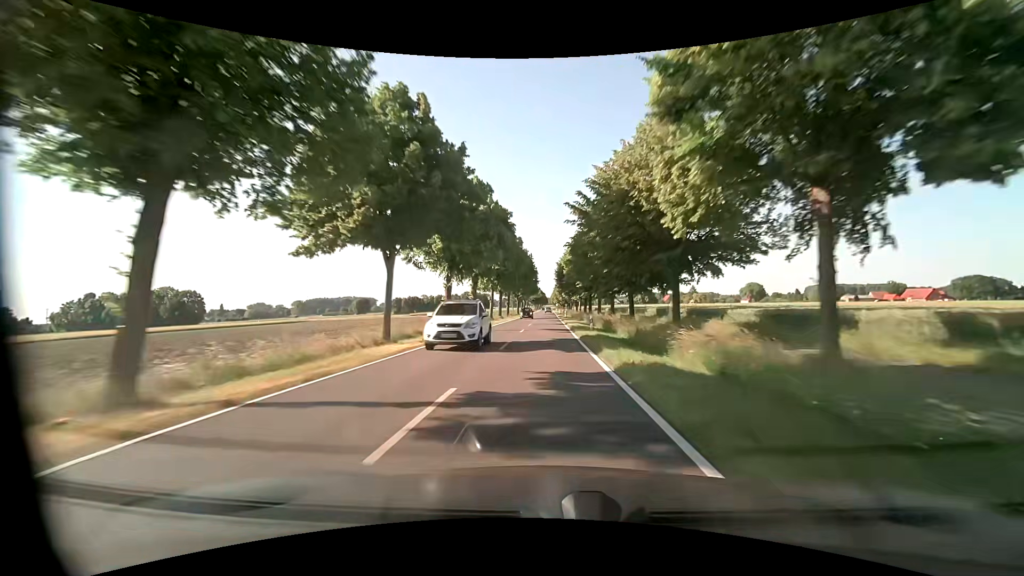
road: tertiary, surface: asphalt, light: Day
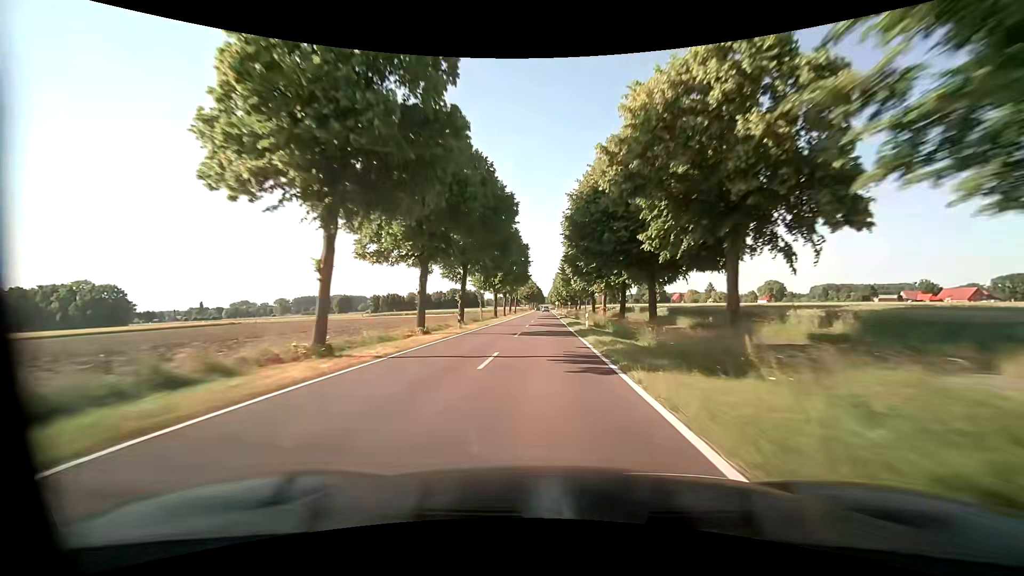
(+0.5, +42.0) m; +1°
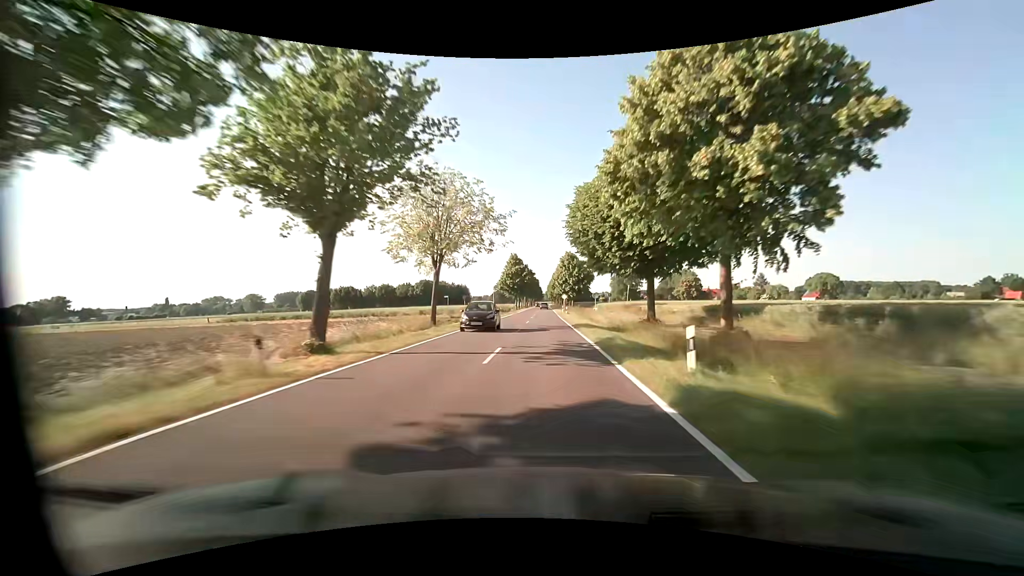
(+0.6, +71.7) m; +1°
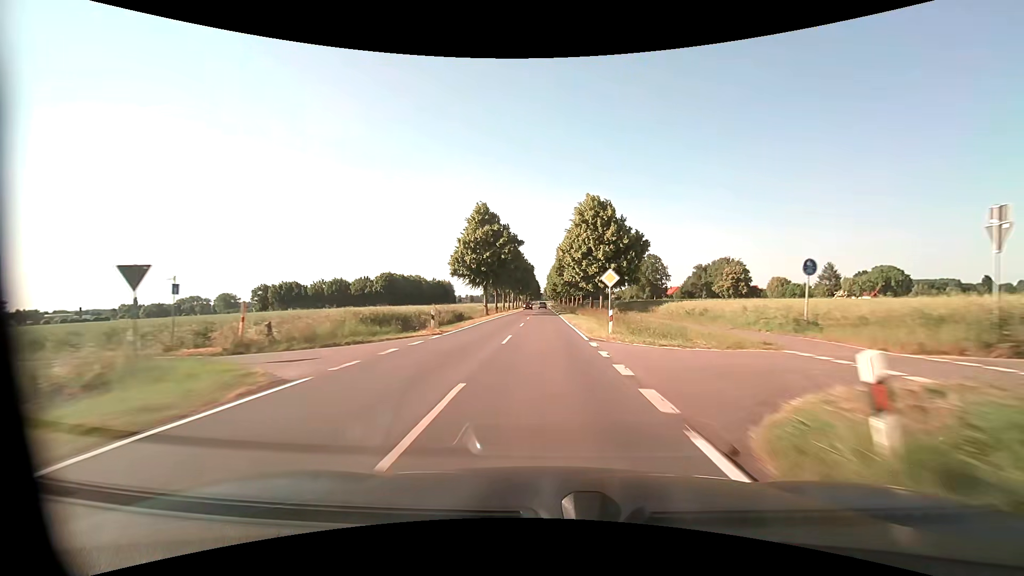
(-0.7, +54.6) m; 0°
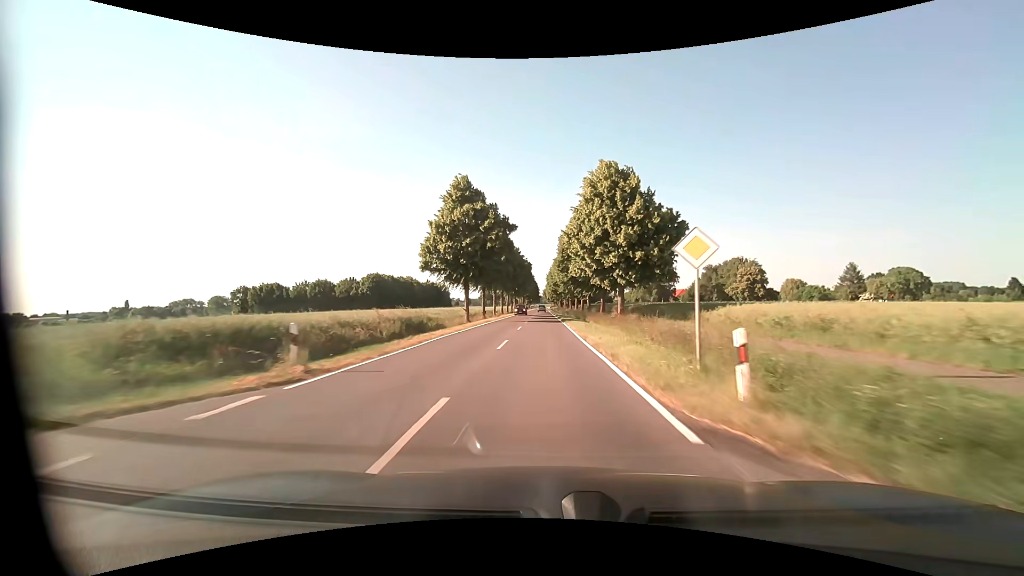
(0.0, +12.8) m; 0°
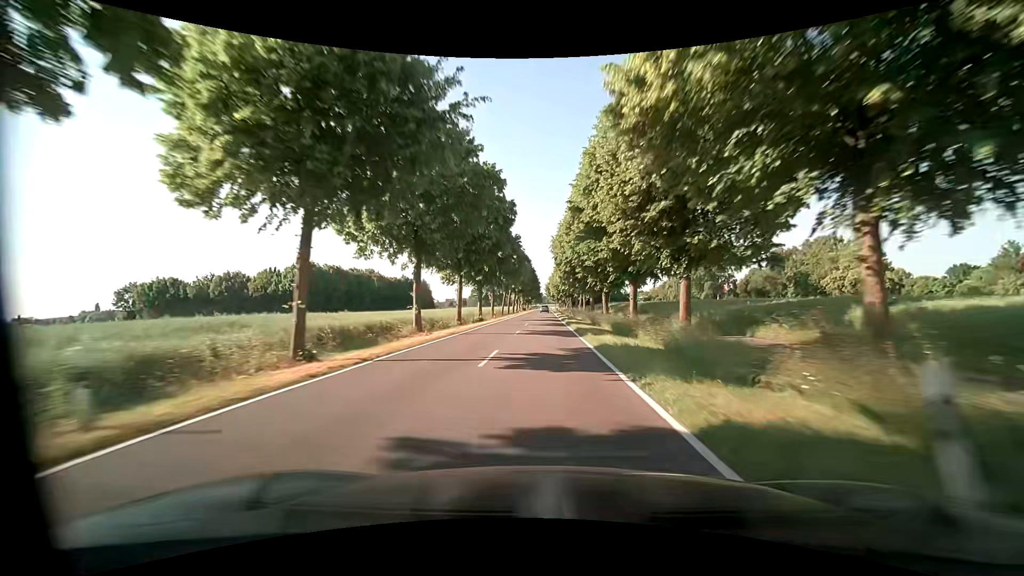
(-0.2, +52.4) m; -1°
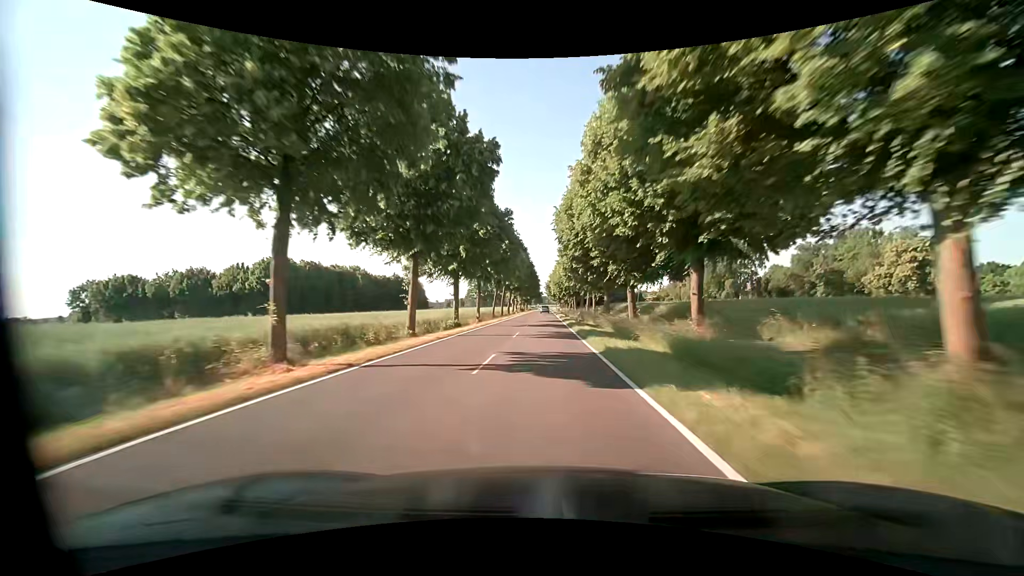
(+0.1, +13.2) m; 0°
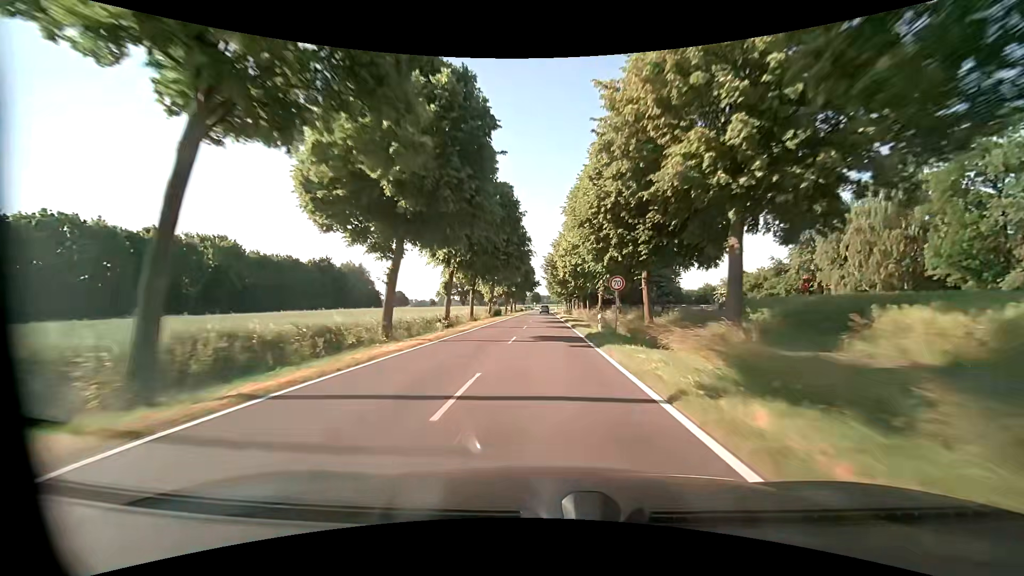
(+0.1, +63.9) m; 0°
(0, +10) (0, +20) (0, +30) (0, +40) (0, +50) (0, +60) (0, +70) (0, +80) (0, +90) (0, +100) m
